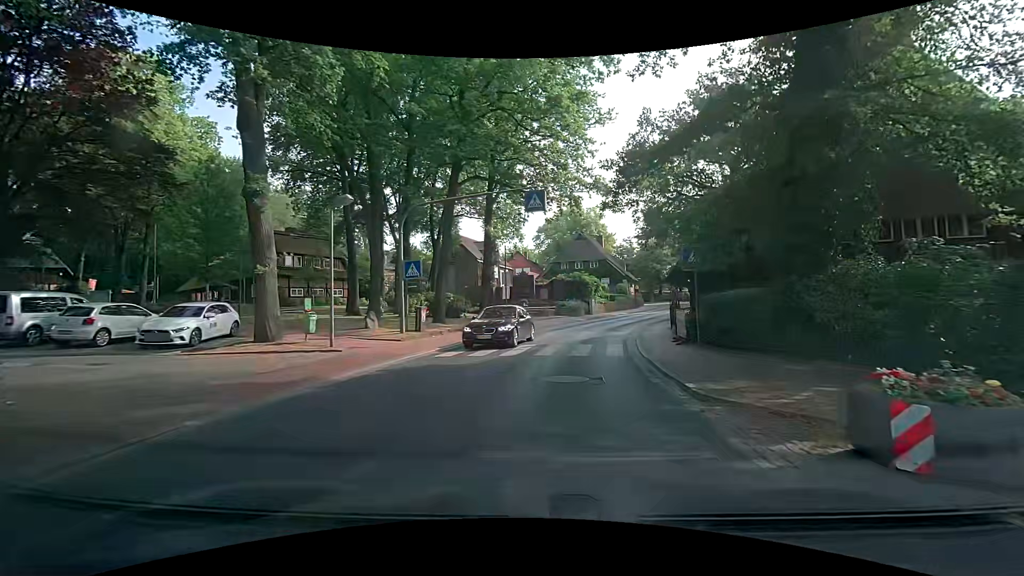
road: secondary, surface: asphalt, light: Day
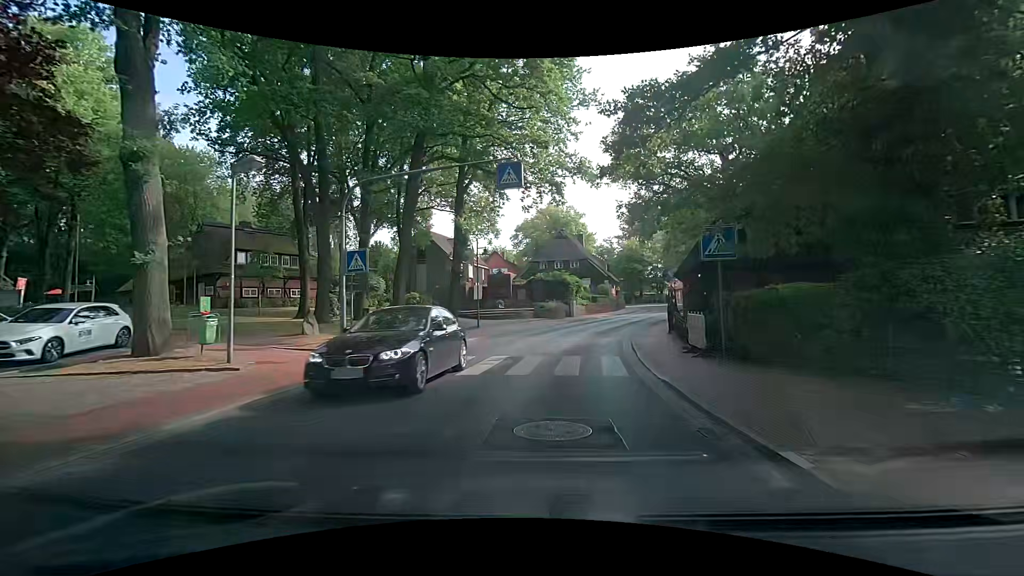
(+0.1, +4.0) m; +1°
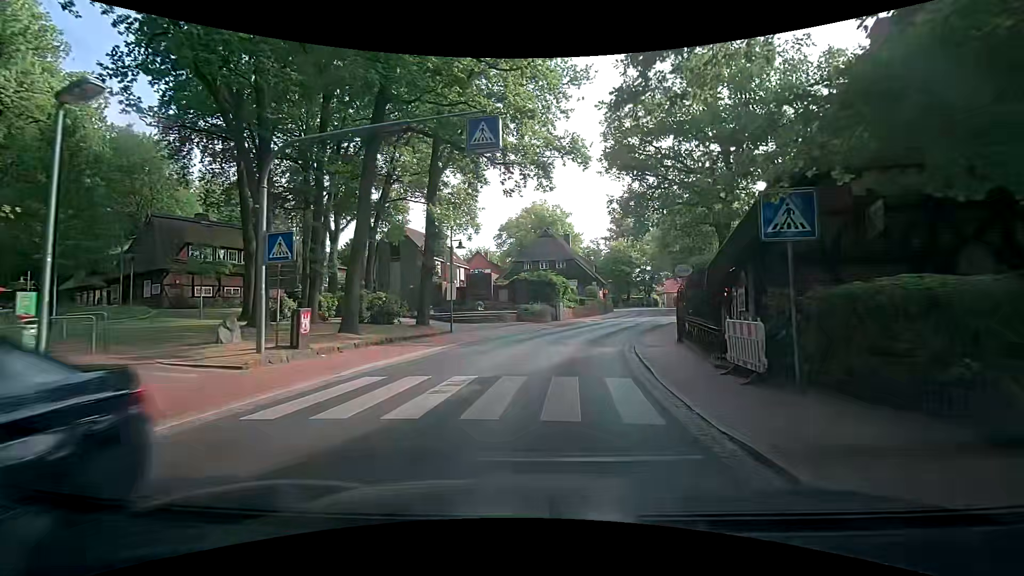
(+0.1, +4.0) m; 0°
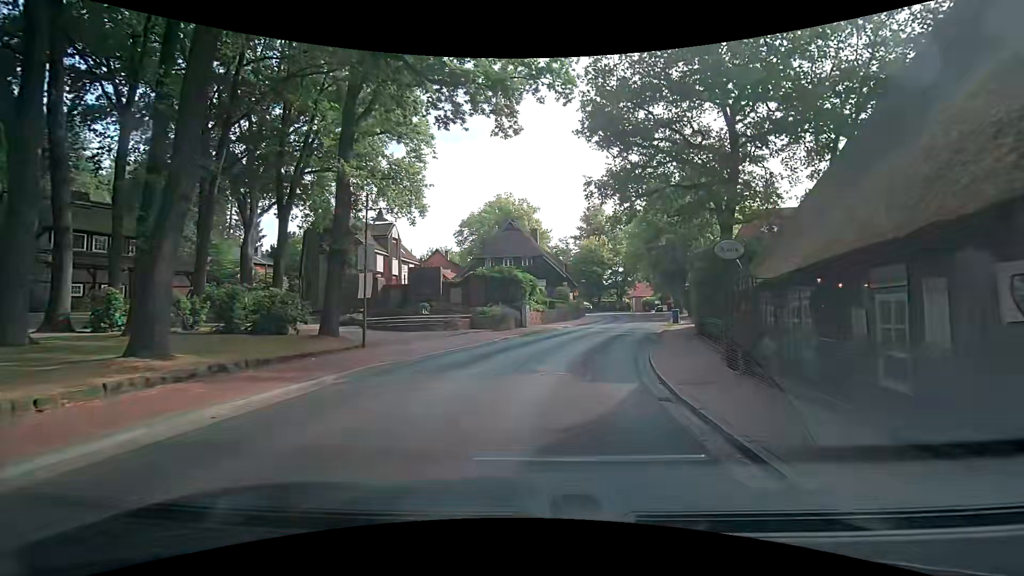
(+0.6, +8.3) m; +7°
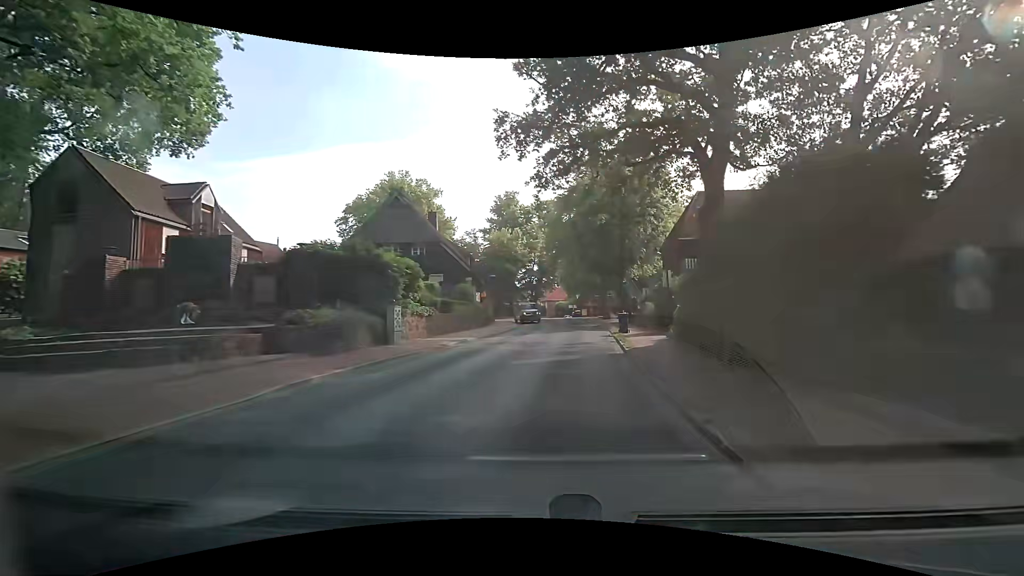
(+0.8, +13.6) m; +9°
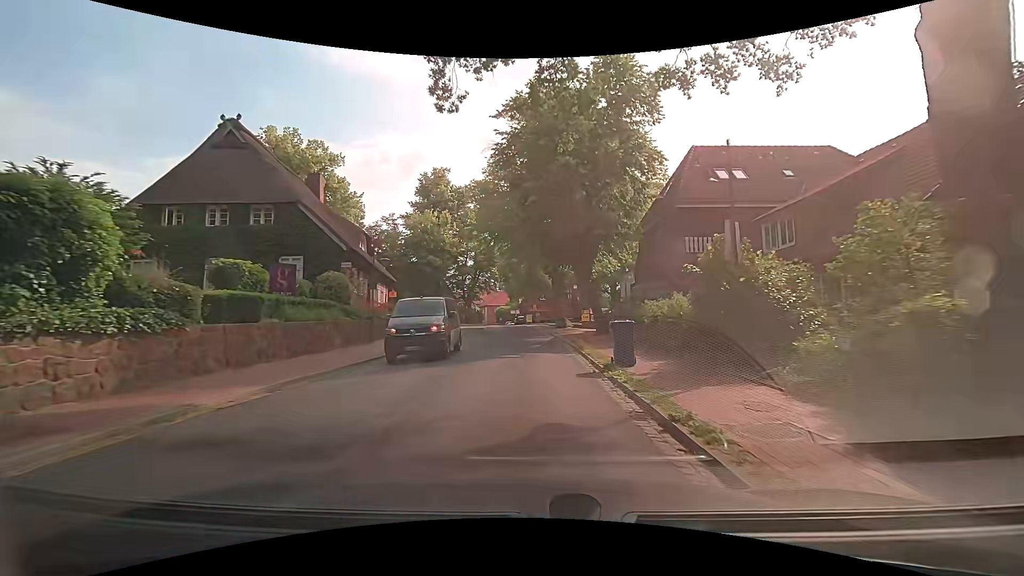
(+1.0, +15.1) m; +7°
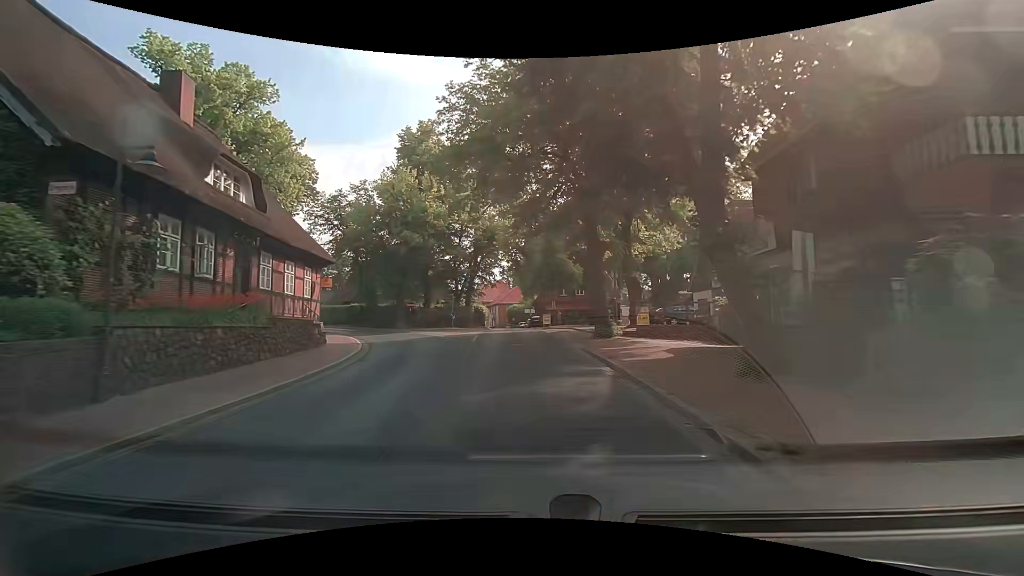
(-0.4, +15.9) m; -2°
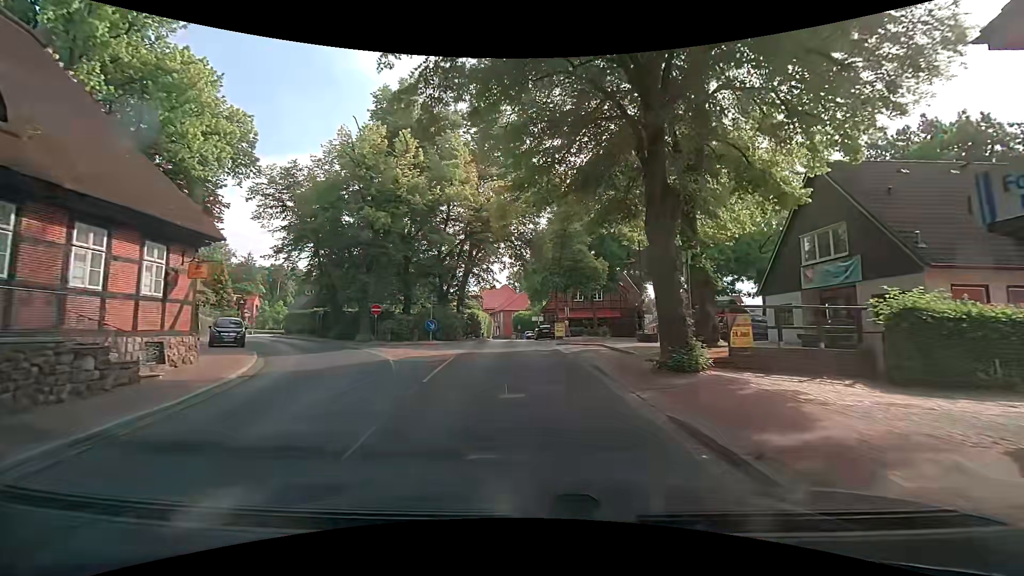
(-0.2, +10.3) m; -2°
(0, +10) (-1, +20) (-1, +30) (-2, +40) (-2, +50) (-3, +60) (-3, +70) (-4, +80) (-5, +90) (-7, +100) m
